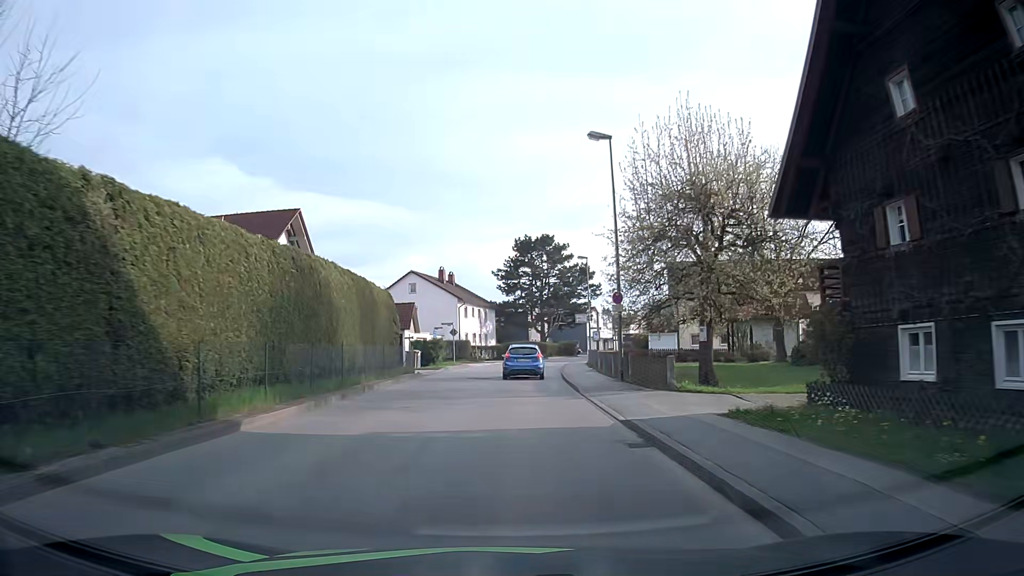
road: unclassified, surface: asphalt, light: Day
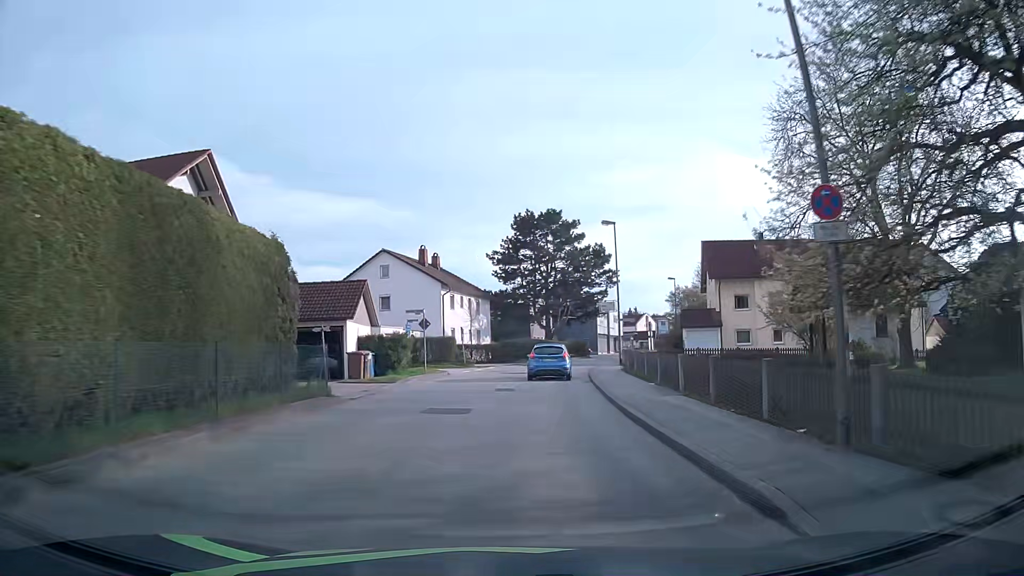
(-0.1, +14.7) m; 0°
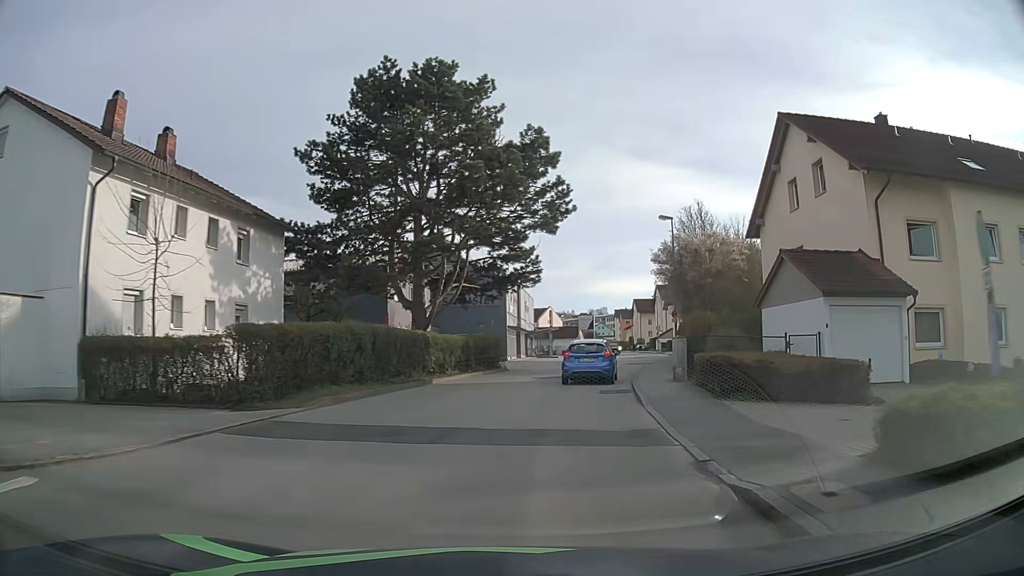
(+2.5, +36.7) m; +10°
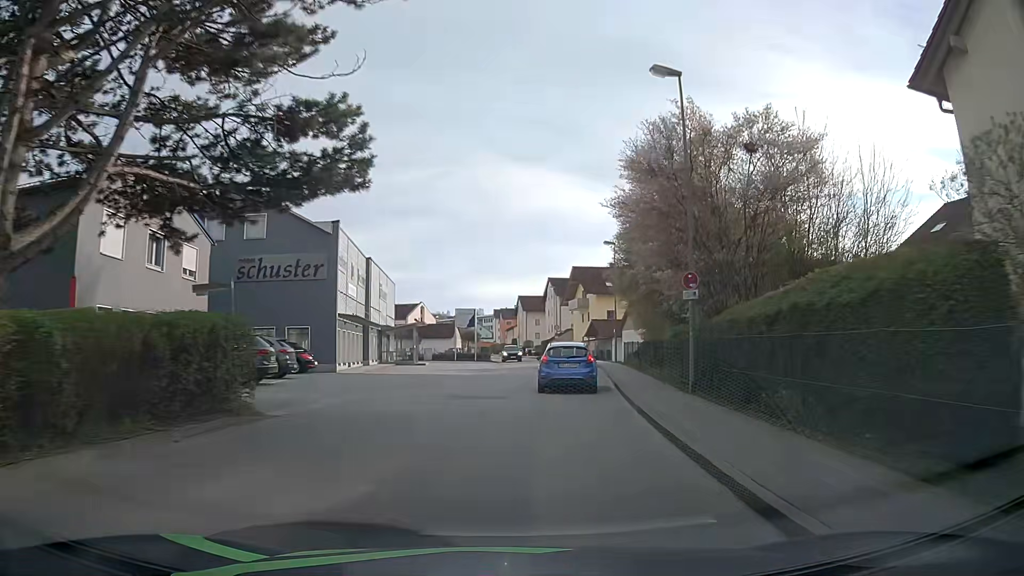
(+1.8, +22.0) m; +10°
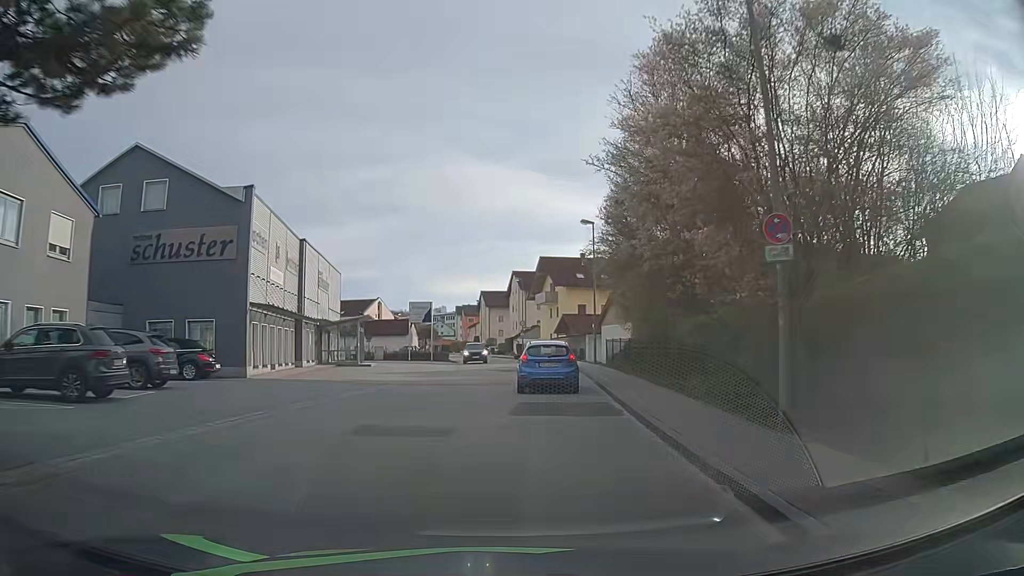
(+0.2, +7.2) m; +4°
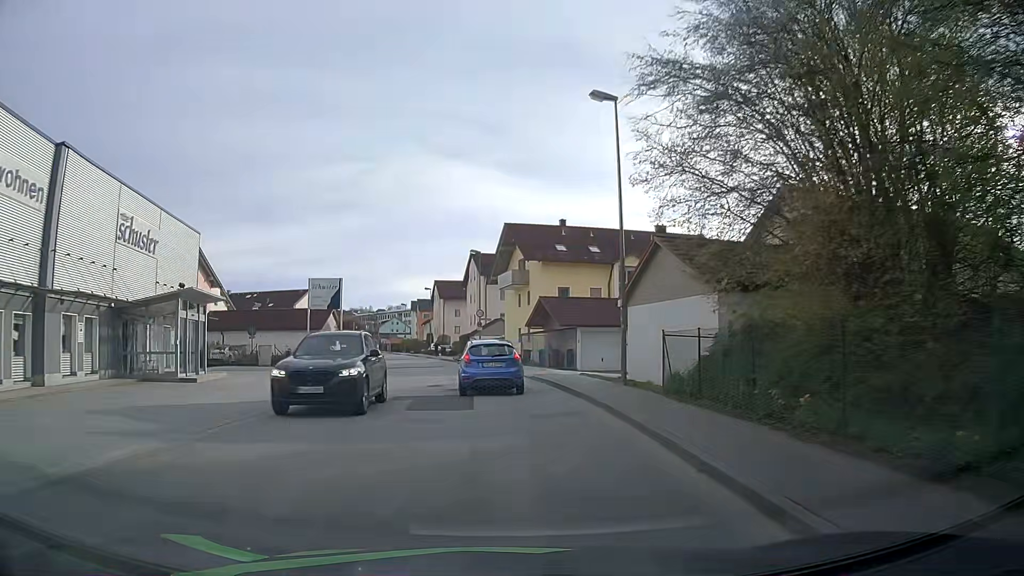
(+0.7, +20.3) m; +4°
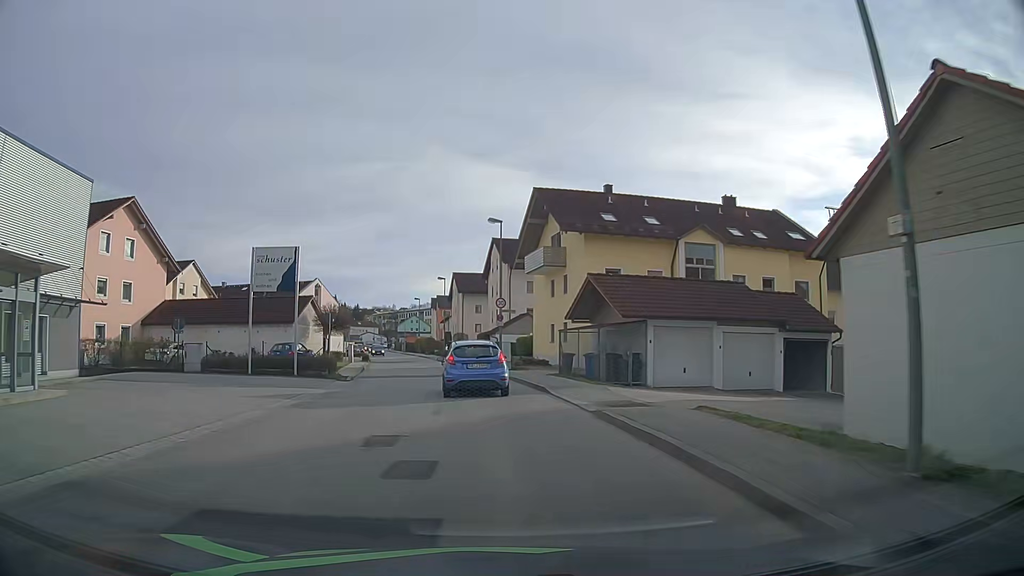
(-0.2, +12.7) m; -2°
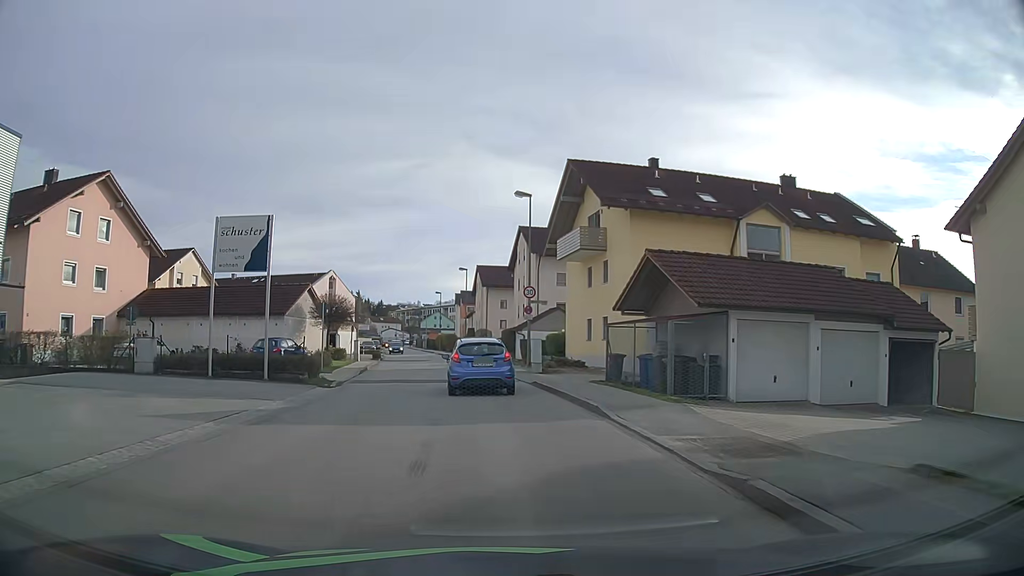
(-0.2, +6.2) m; -3°
(0, +10) (-1, +20) (-2, +30) (-3, +40) (-5, +50) (-6, +60) (-8, +69) (-10, +79) (-11, +89) (-13, +99) m
